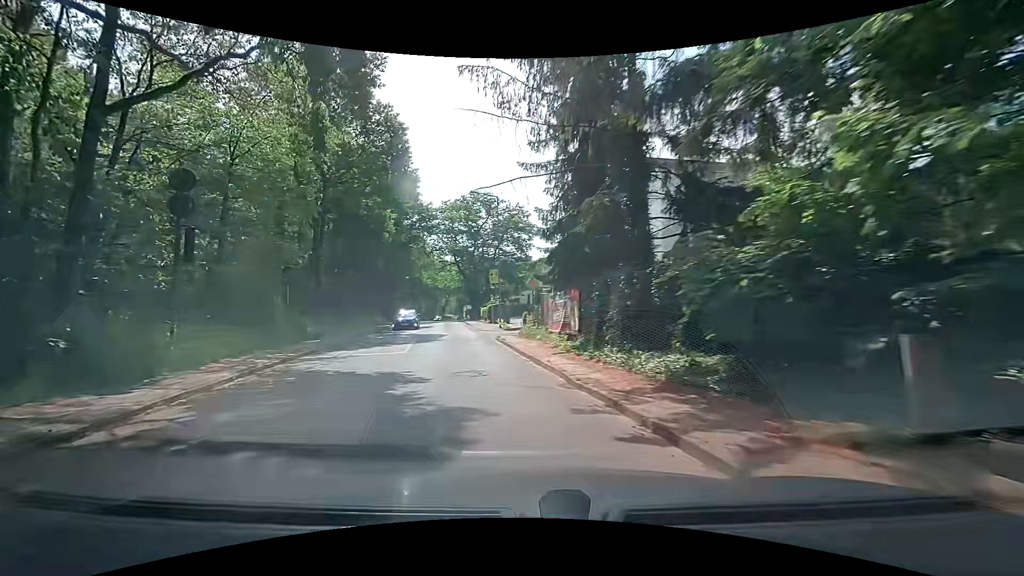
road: tertiary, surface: asphalt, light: Day
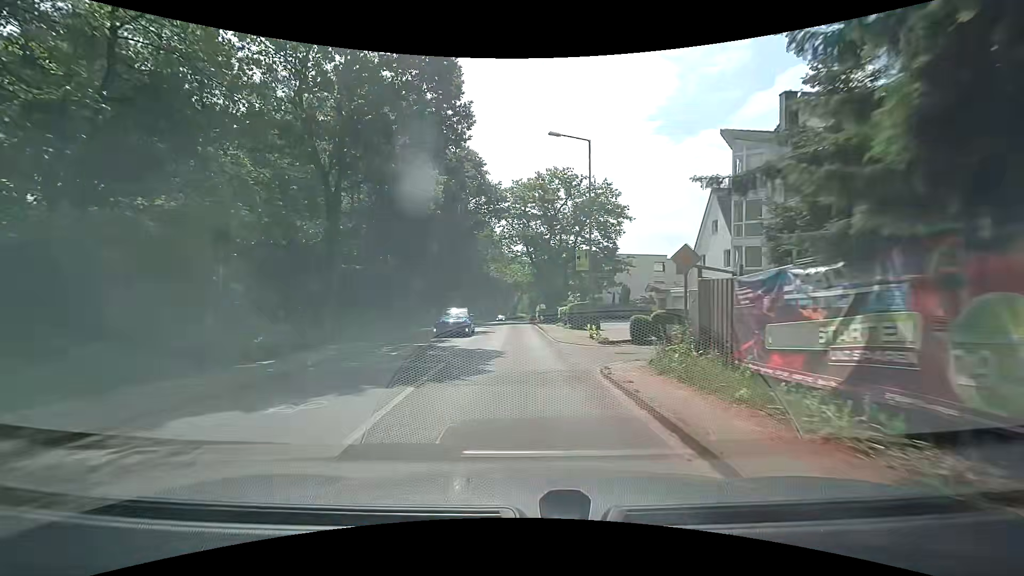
(-1.8, +11.1) m; -12°
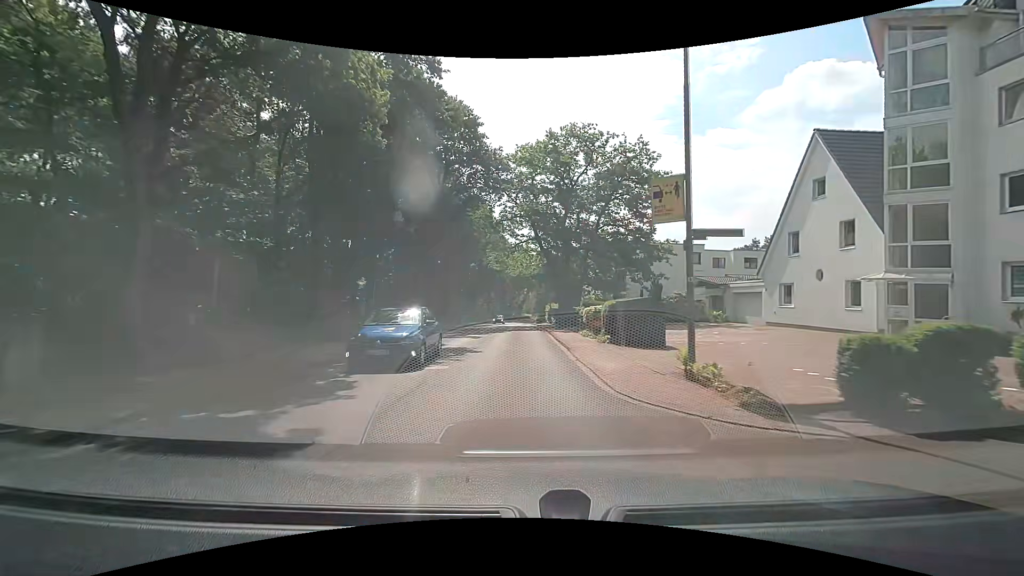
(-0.1, +12.6) m; -1°
